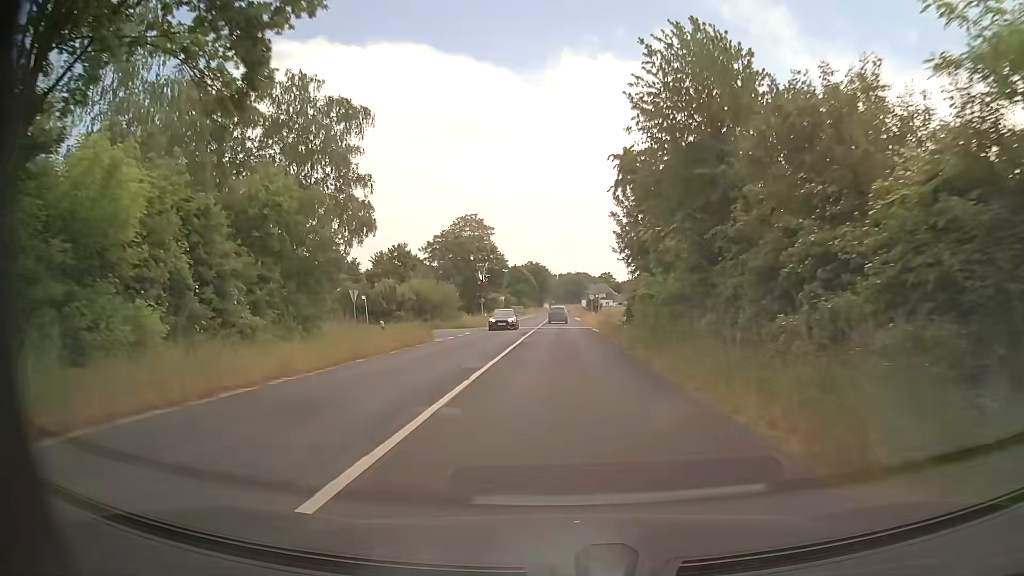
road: secondary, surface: asphalt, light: Day
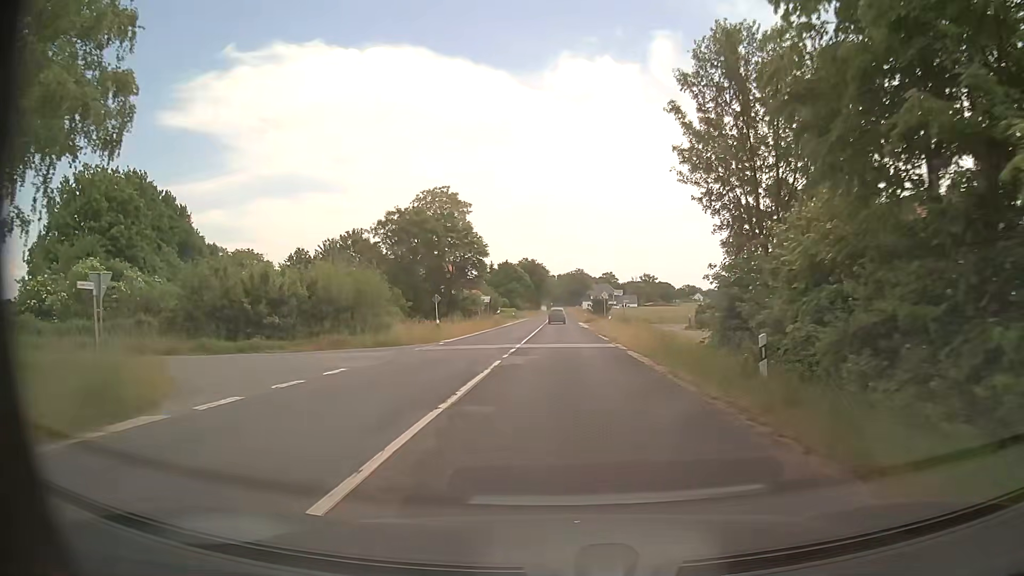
(-0.2, +24.1) m; 0°
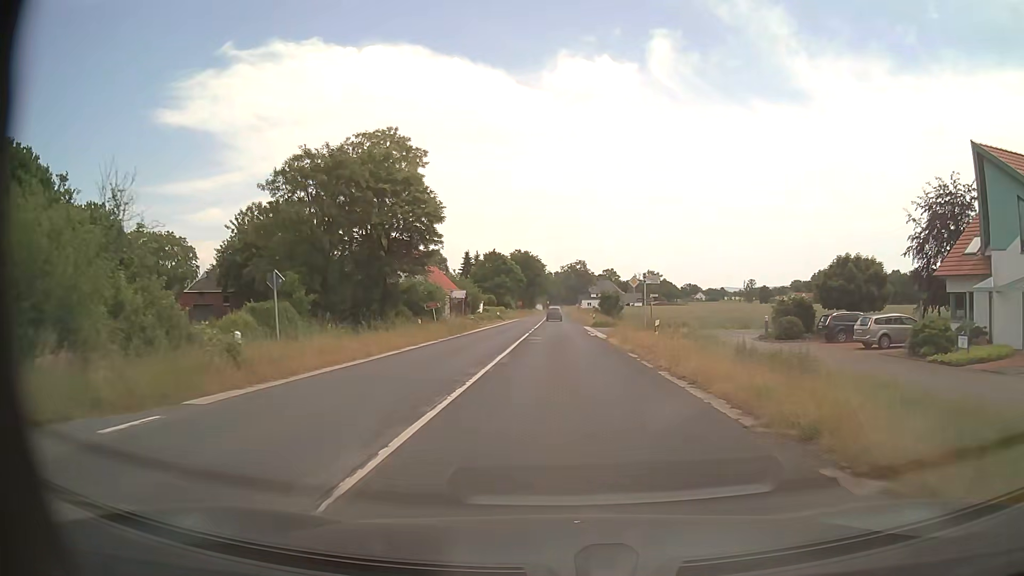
(+0.1, +23.9) m; 0°
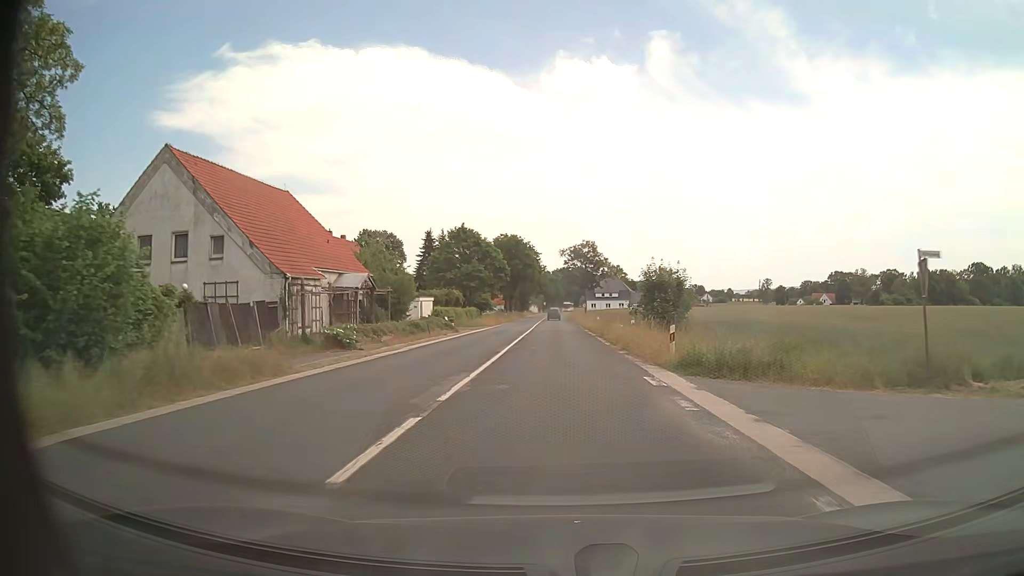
(+0.1, +39.8) m; 0°
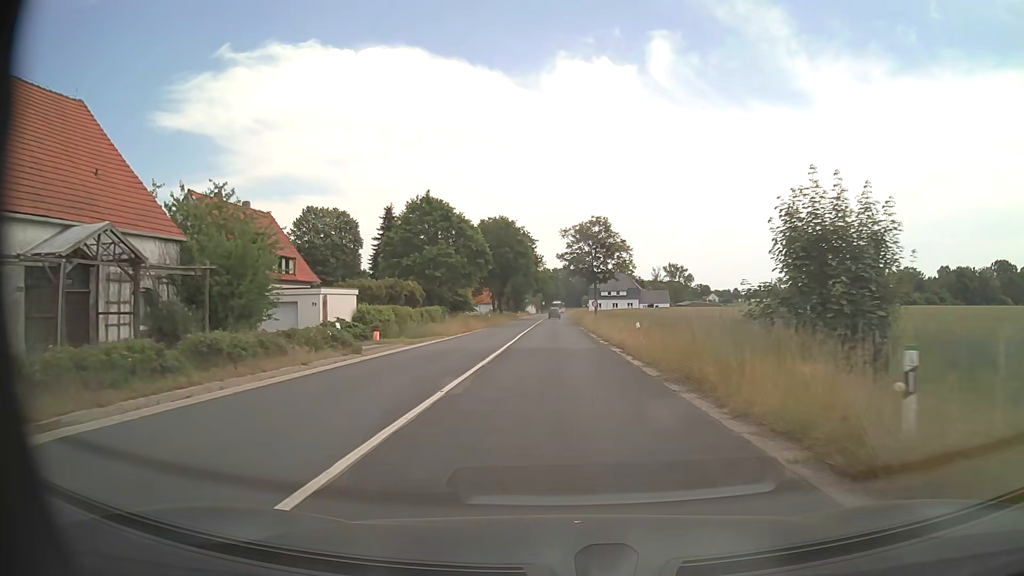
(0.0, +23.8) m; 0°
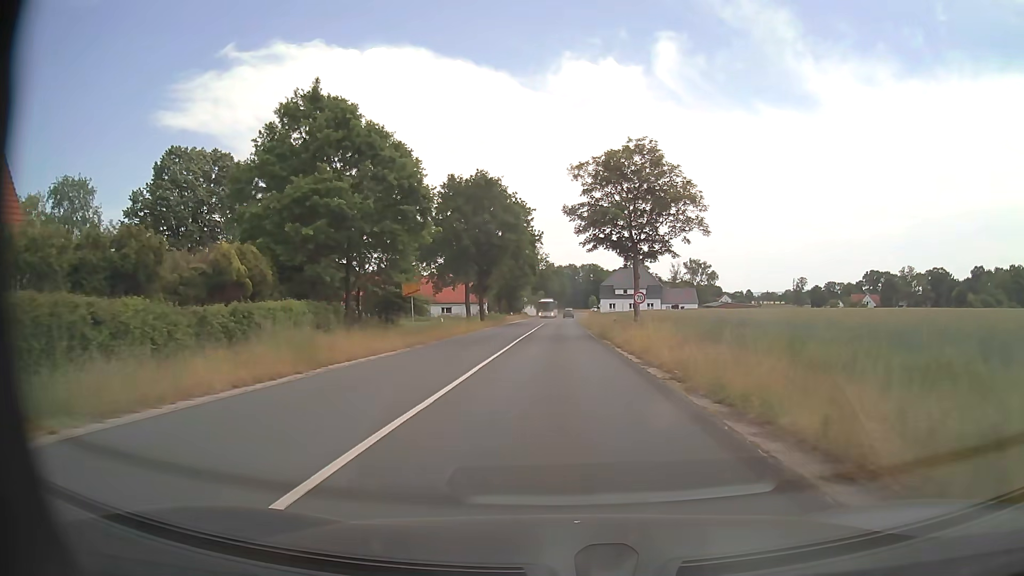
(-0.1, +31.6) m; 0°
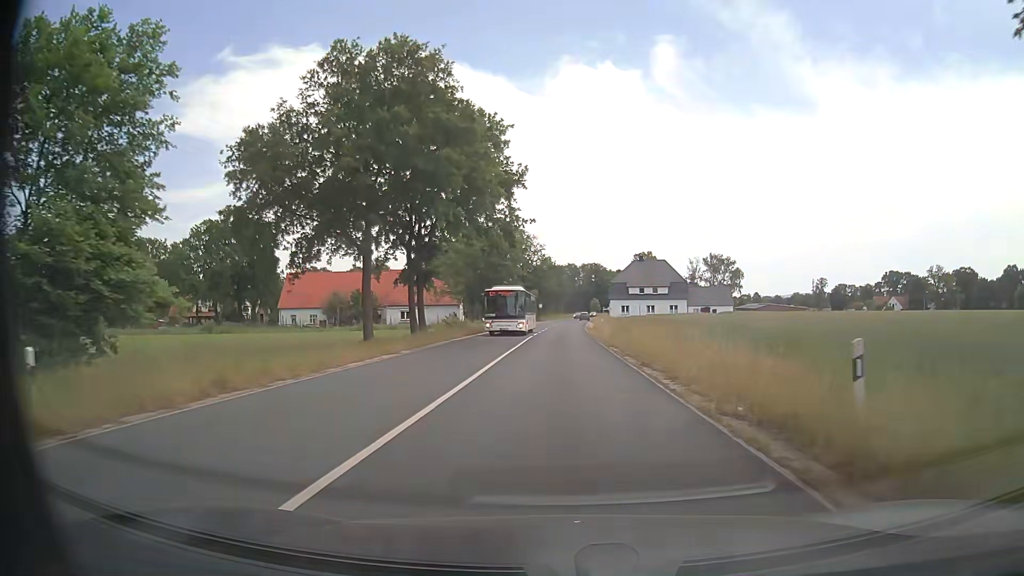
(0.0, +33.1) m; 0°
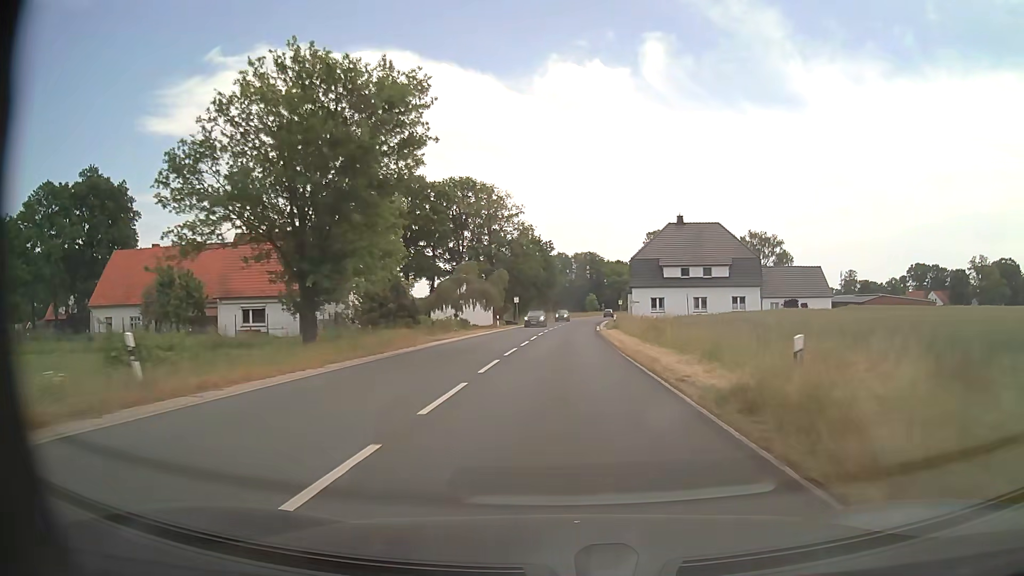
(+0.4, +49.2) m; +1°
(0, +10) (0, +20) (0, +30) (+1, +40) (+1, +50) (+2, +60) (+2, +70) (+3, +80) (+4, +90) (+5, +100) m
